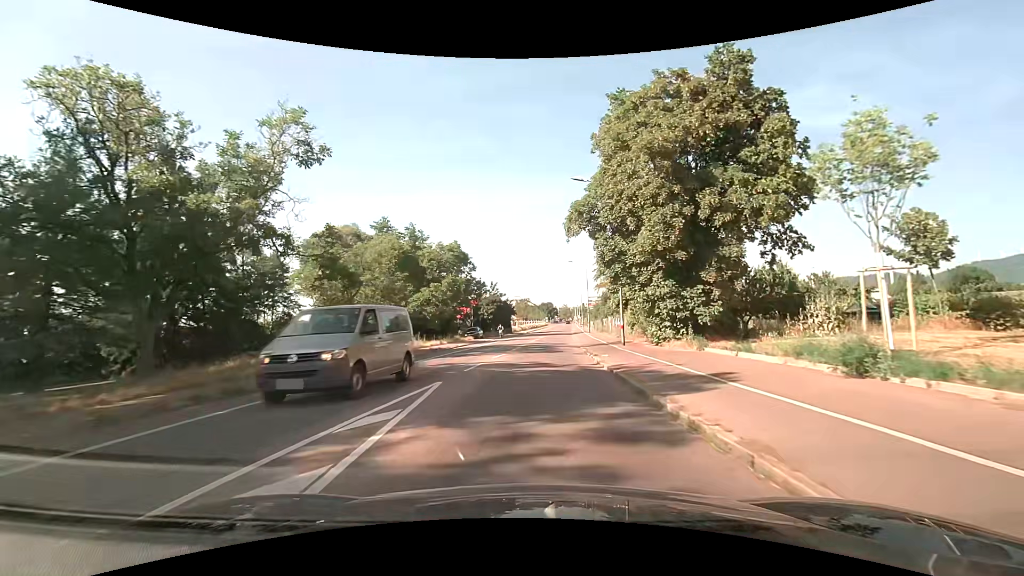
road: secondary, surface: asphalt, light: Day
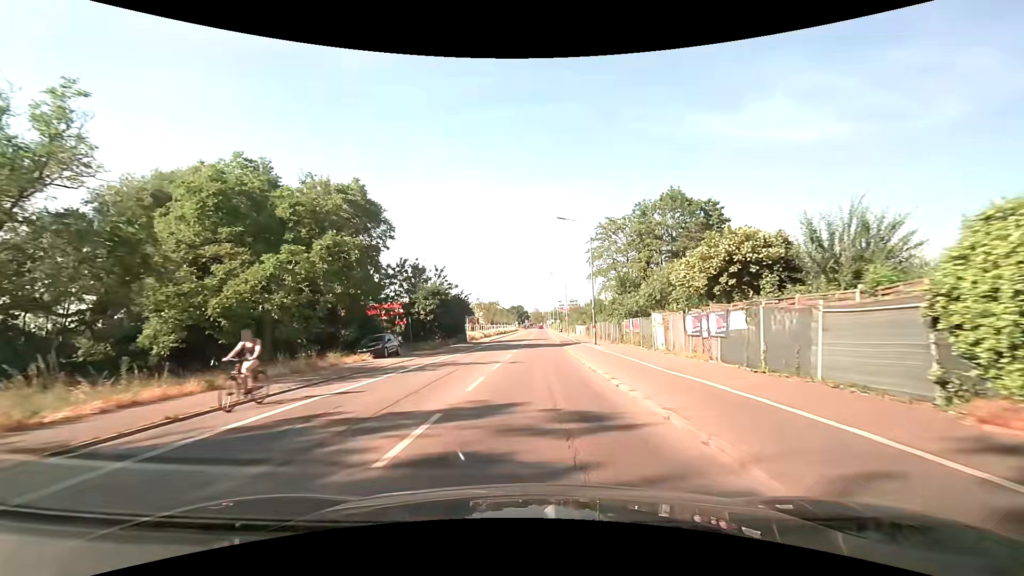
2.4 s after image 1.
(+0.6, +28.1) m; +3°
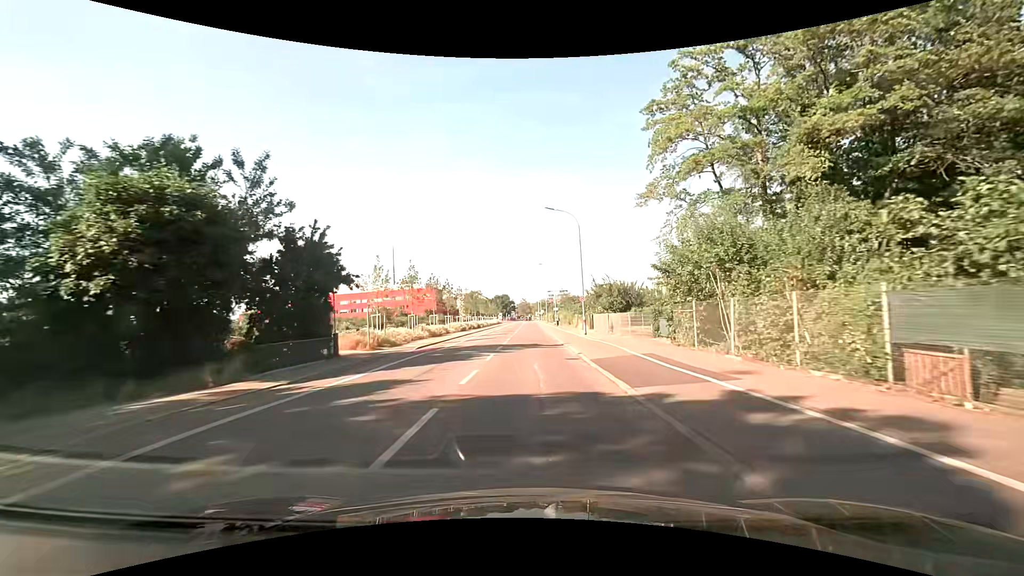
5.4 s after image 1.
(+1.0, +36.5) m; +2°
(0, +10) (0, +20) (0, +30) (0, +40) (0, +50) (0, +60) (0, +70) (0, +80) (0, +90) (0, +100) m
